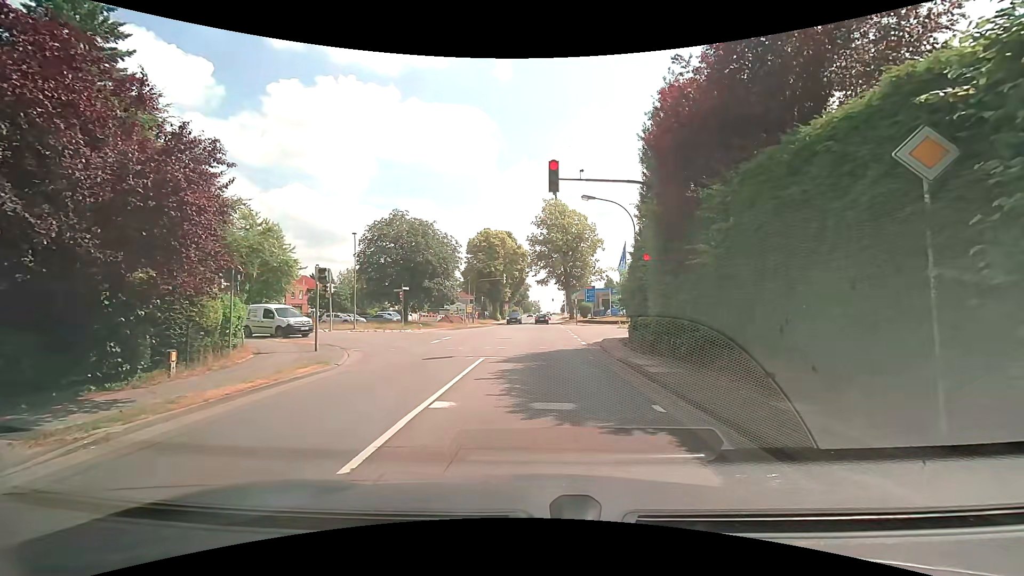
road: secondary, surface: asphalt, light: Day
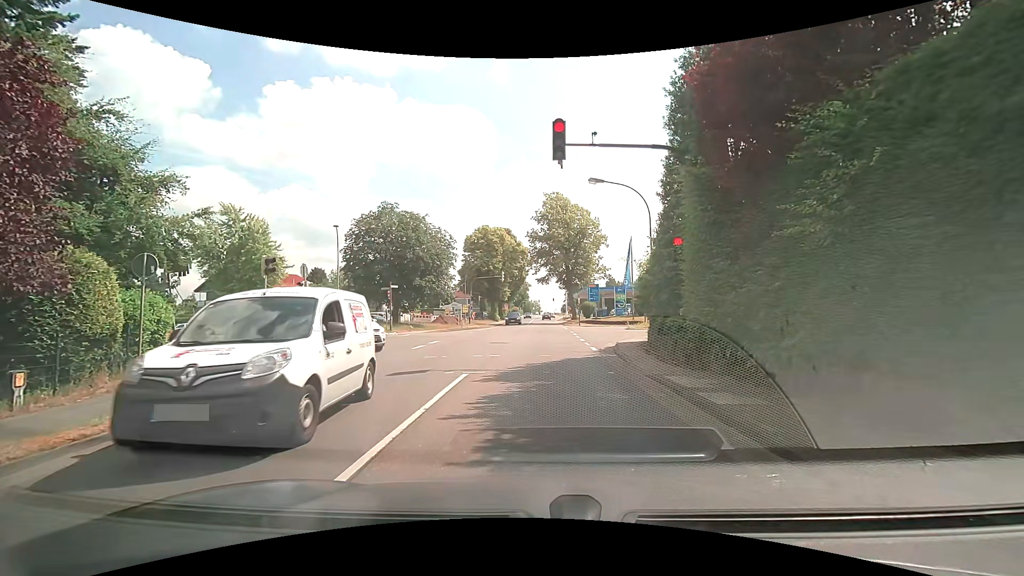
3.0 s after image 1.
(-0.1, +3.6) m; -2°
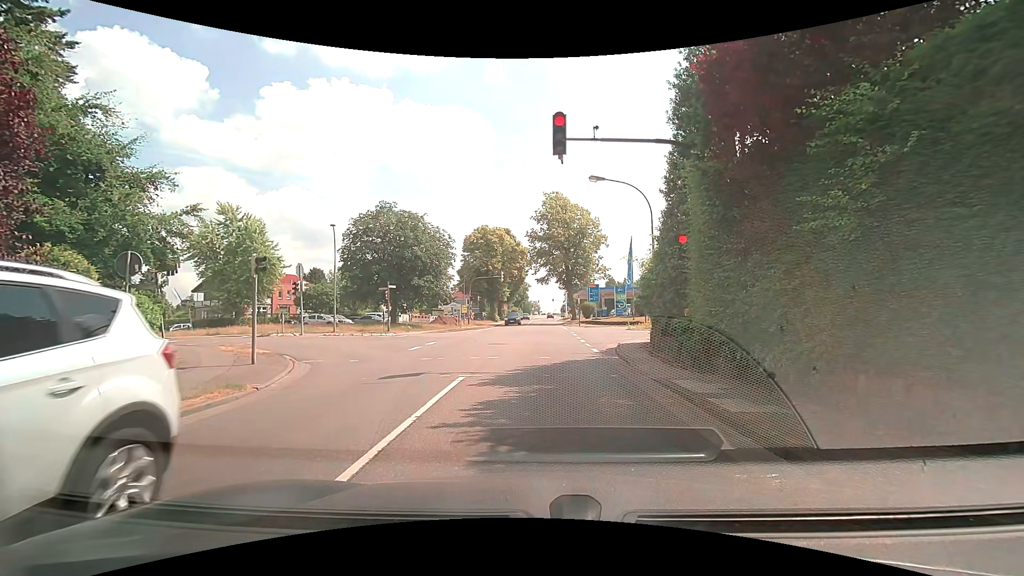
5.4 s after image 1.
(0.0, +0.5) m; 0°
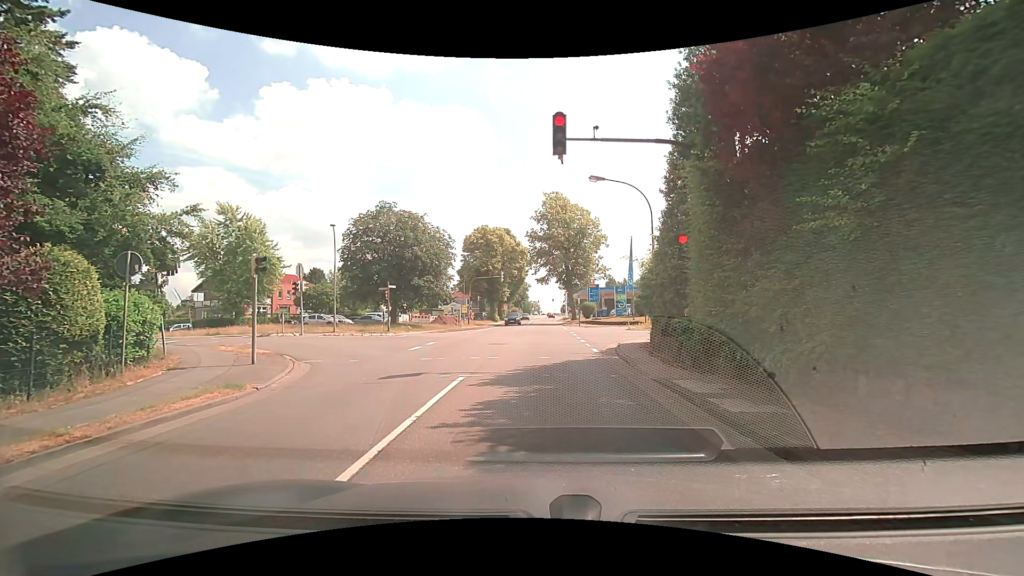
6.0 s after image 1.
(0.0, 0.0) m; 0°
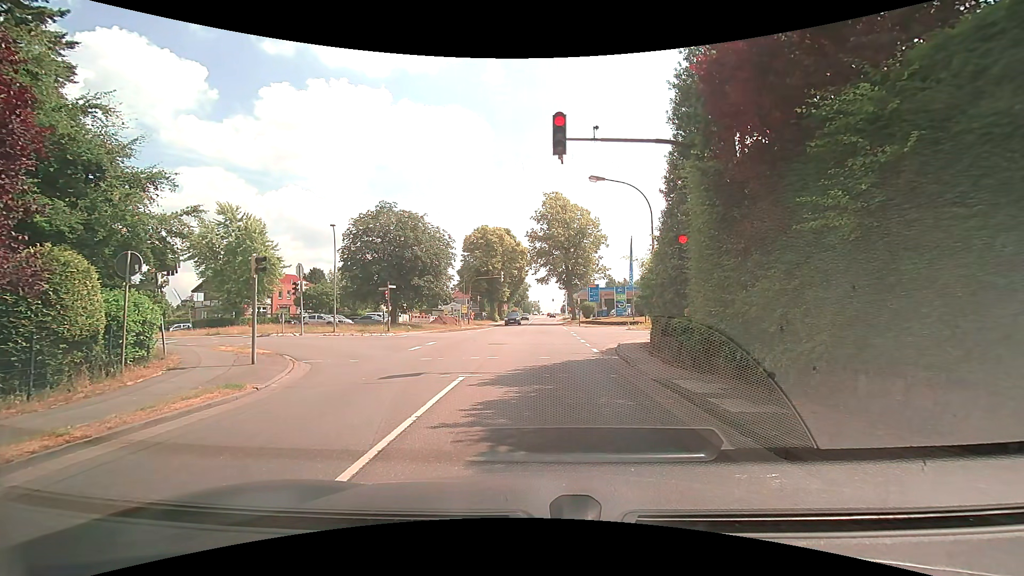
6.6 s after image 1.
(0.0, 0.0) m; 0°
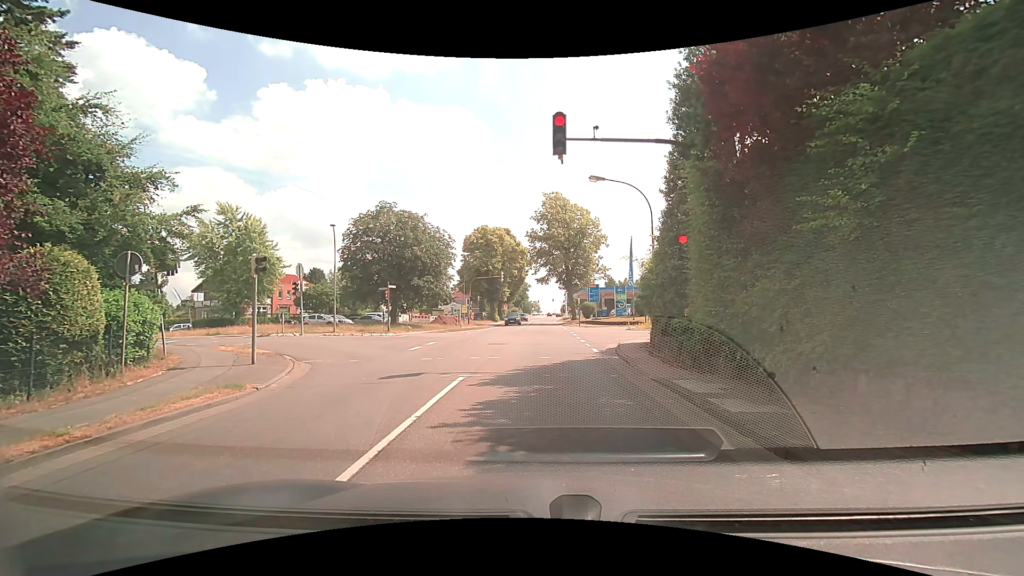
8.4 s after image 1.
(0.0, 0.0) m; 0°
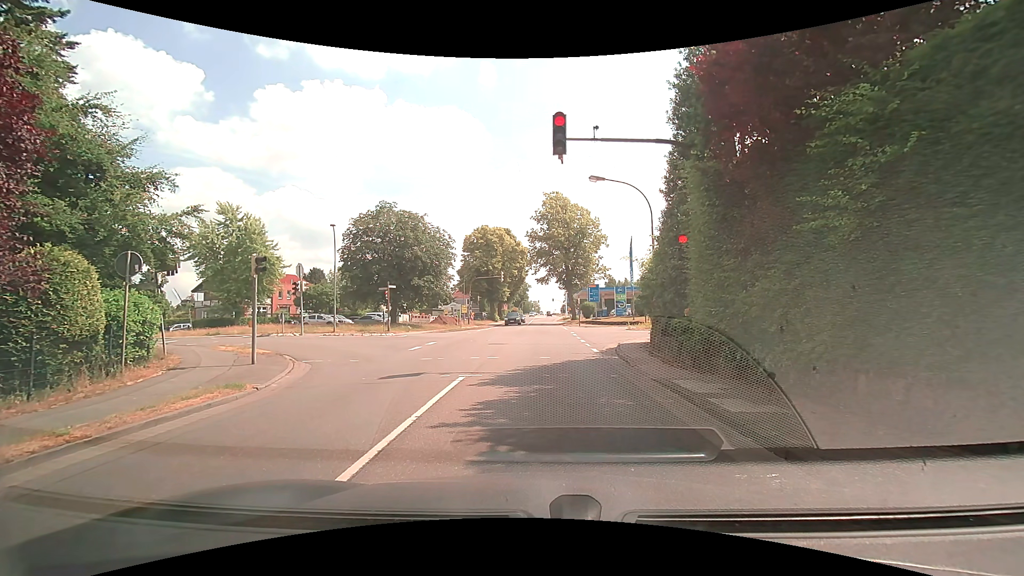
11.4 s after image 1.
(0.0, 0.0) m; 0°
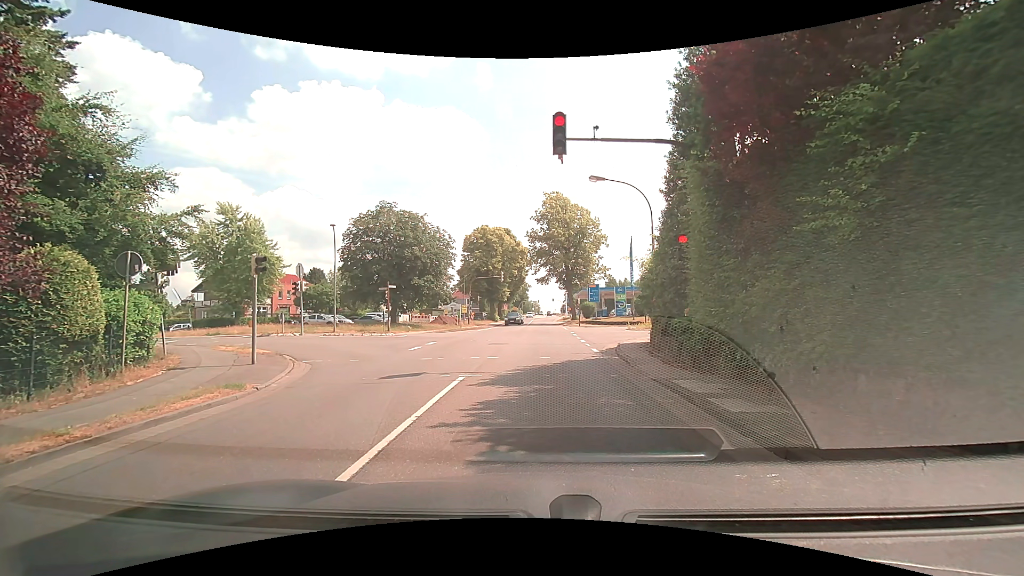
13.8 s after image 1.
(0.0, 0.0) m; 0°
(0, +10) (+1, +20) (+1, +30) (+2, +40) (+2, +50) (+3, +60) (+3, +70) (+4, +80) (+4, +90) (+5, +100) m
